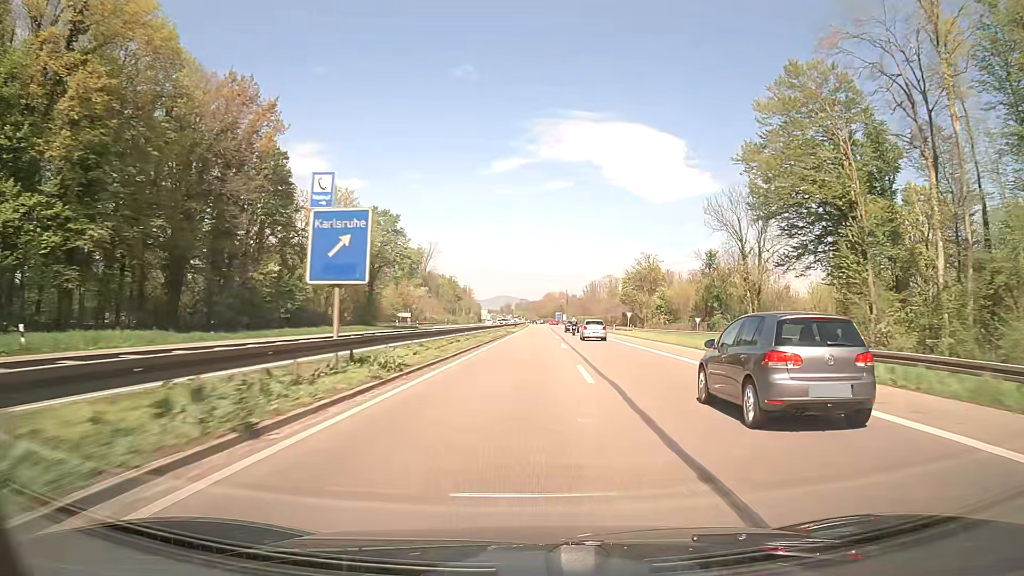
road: trunk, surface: asphalt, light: Day
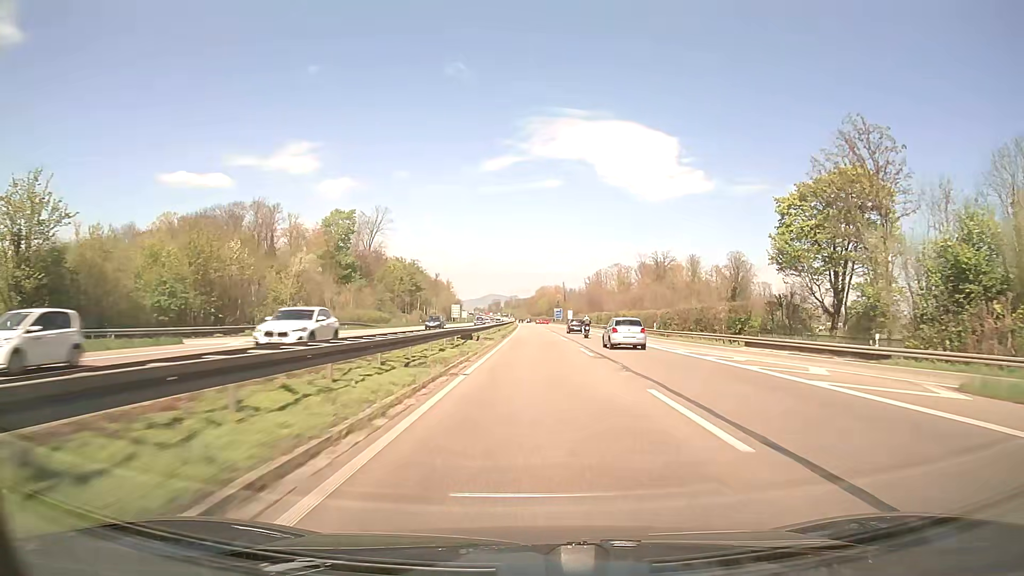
(+0.3, +81.1) m; +1°
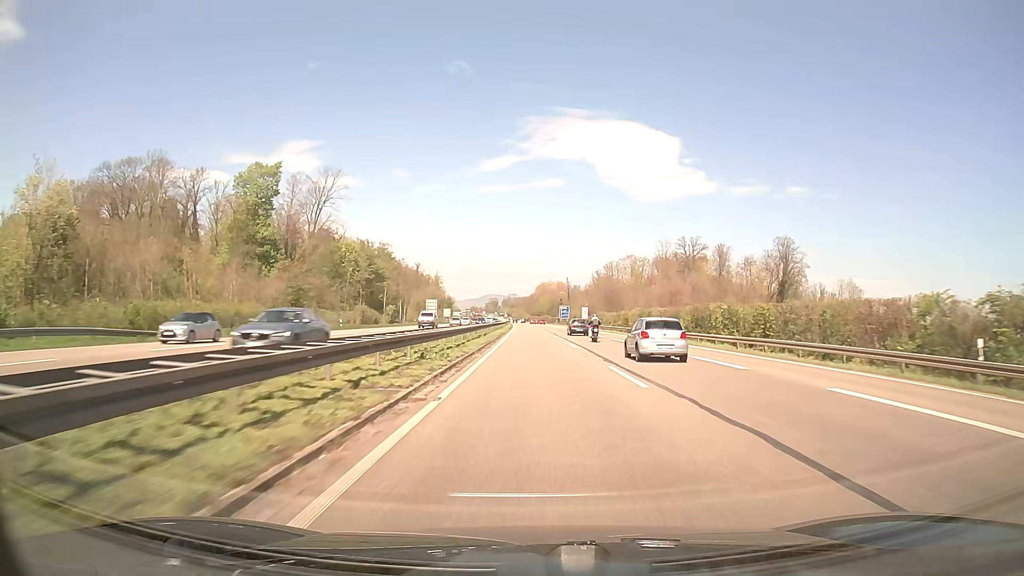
(0.0, +48.3) m; 0°
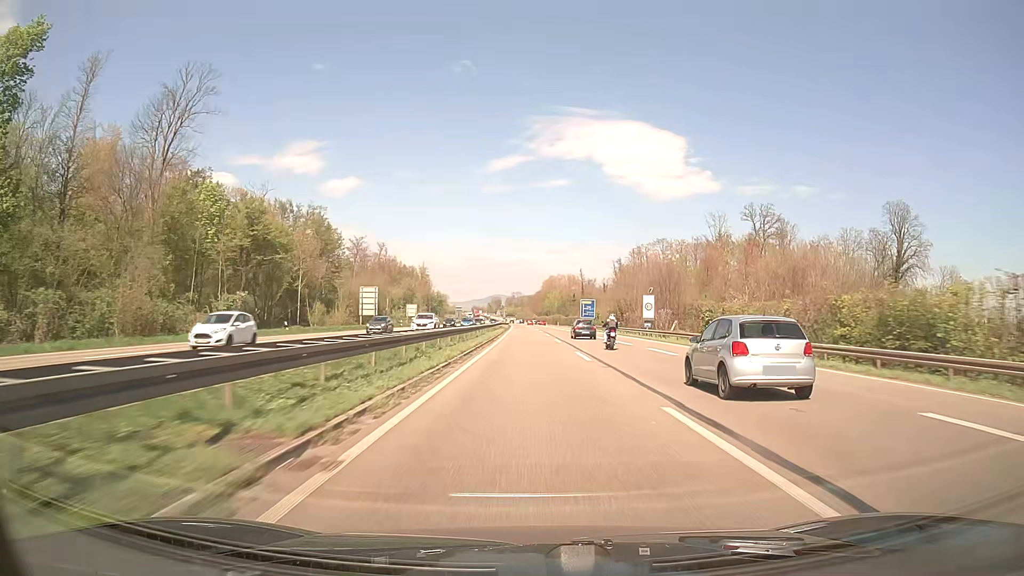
(-0.2, +64.1) m; -1°
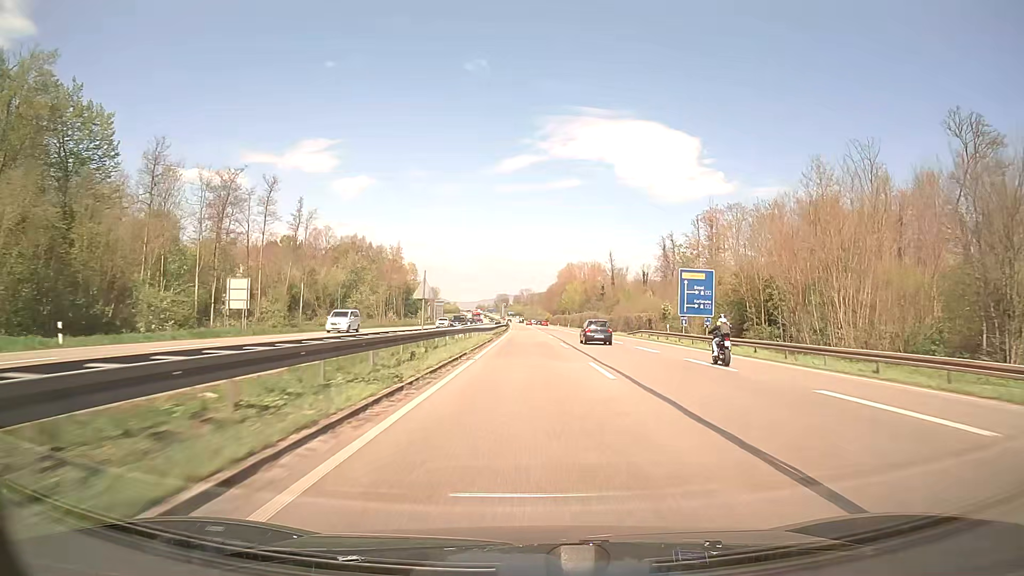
(-0.6, +80.0) m; -1°
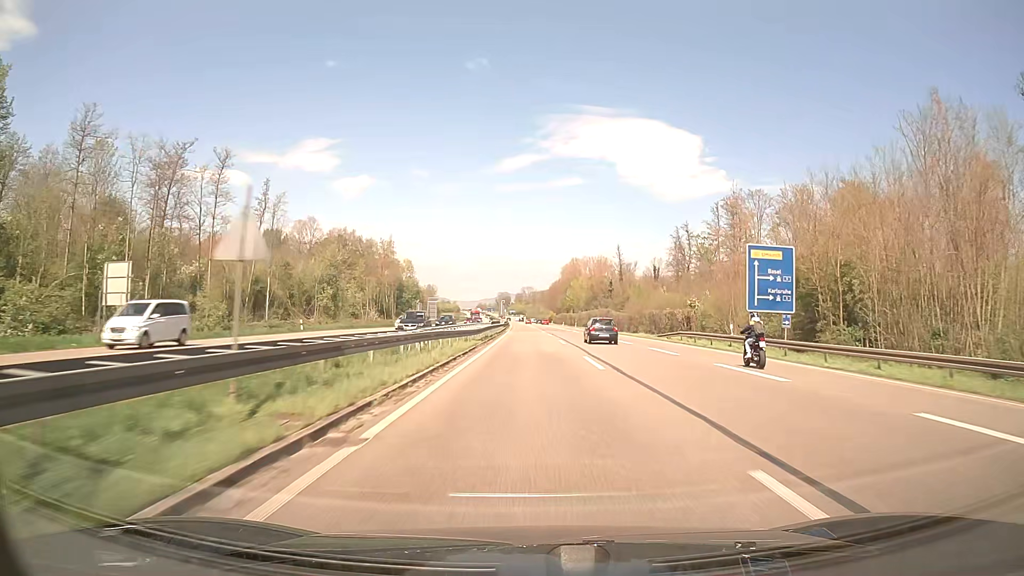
(0.0, +16.0) m; 0°
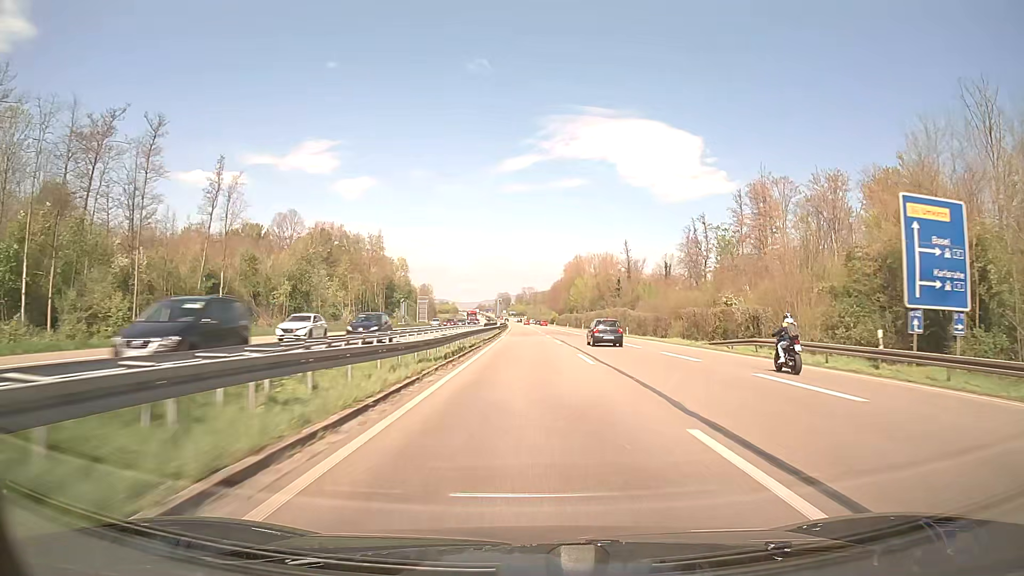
(0.0, +16.0) m; 0°
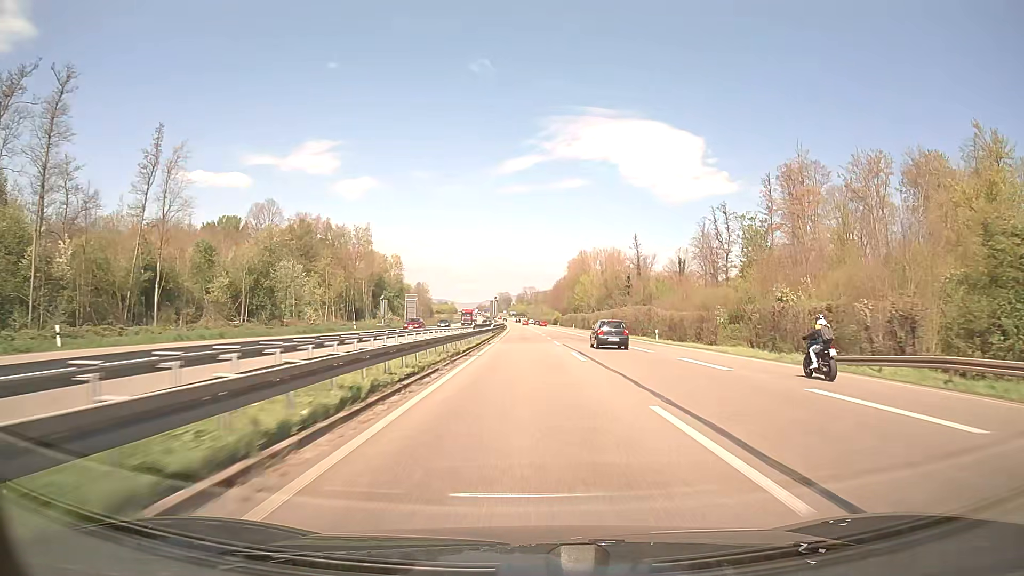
(0.0, +16.0) m; 0°
(0, +10) (0, +20) (0, +30) (0, +40) (0, +50) (0, +60) (0, +70) (0, +80) (0, +90) (0, +100) m
